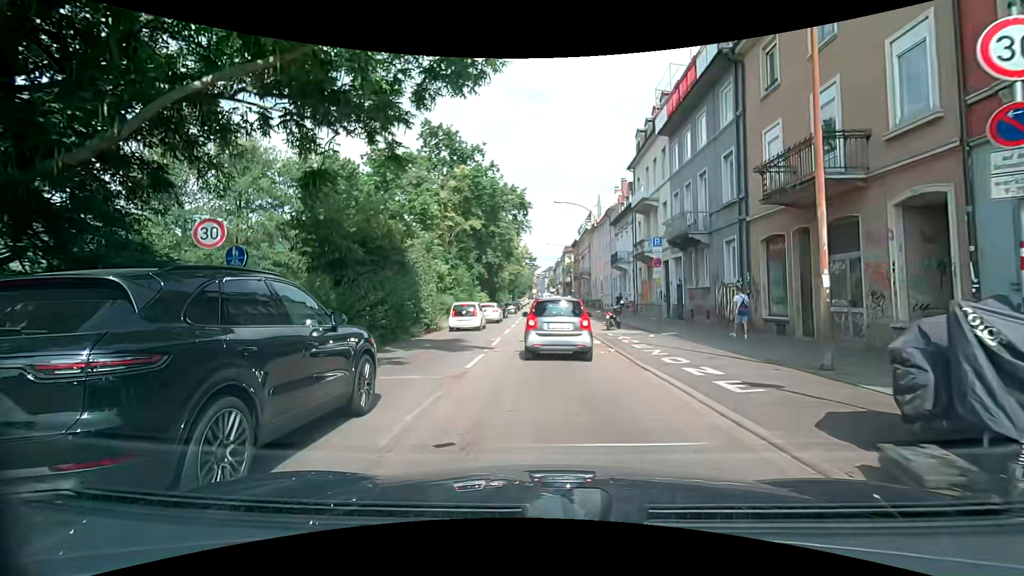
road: primary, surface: asphalt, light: Day
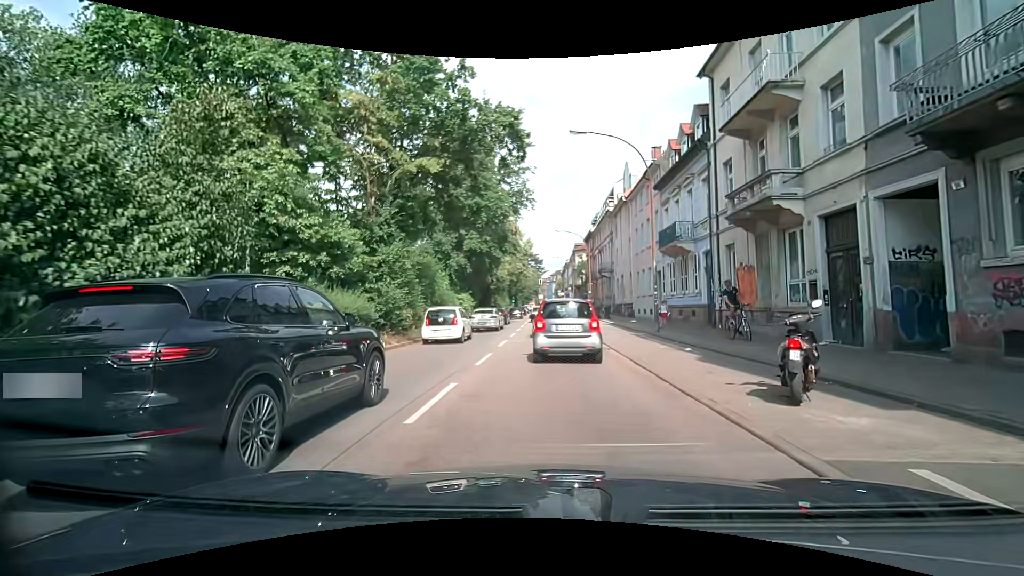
(-0.6, +16.9) m; -3°
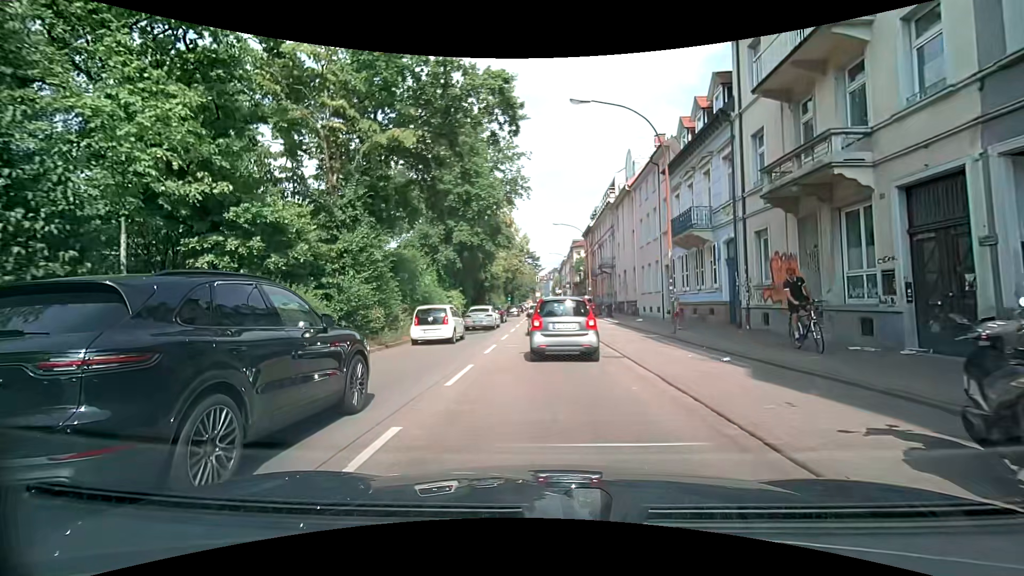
(0.0, +3.2) m; +2°
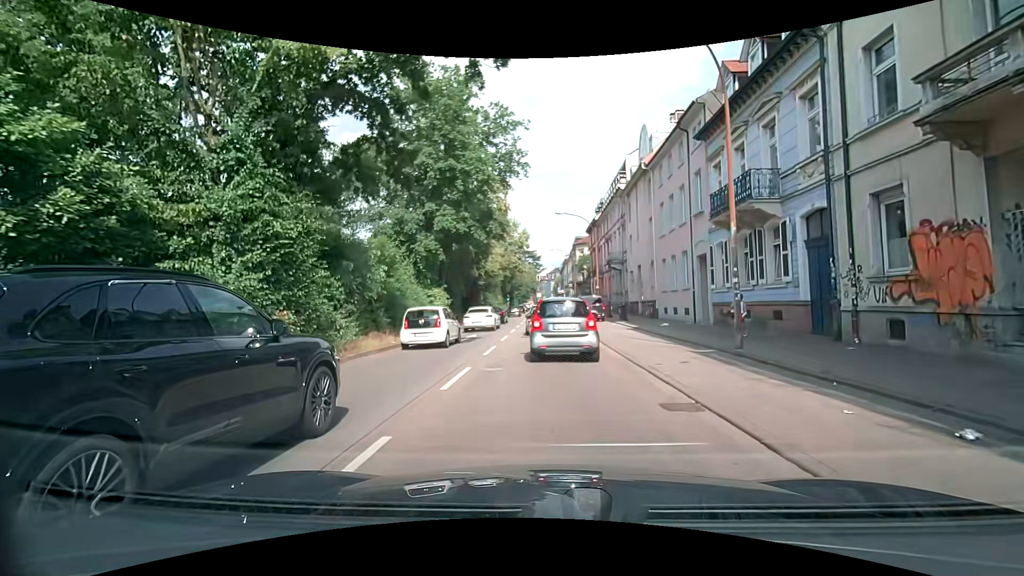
(-0.1, +6.3) m; 0°
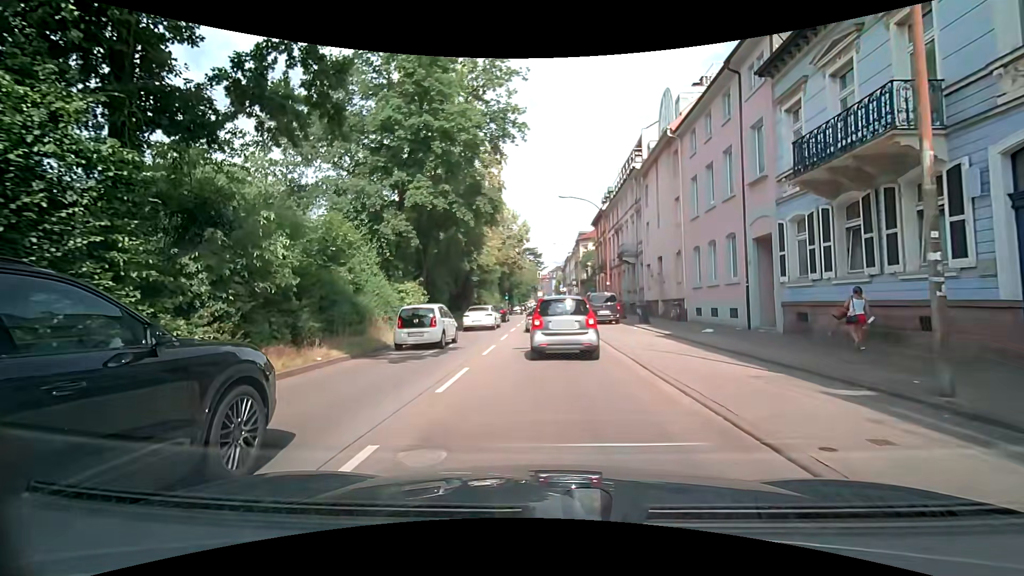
(0.0, +6.4) m; 0°
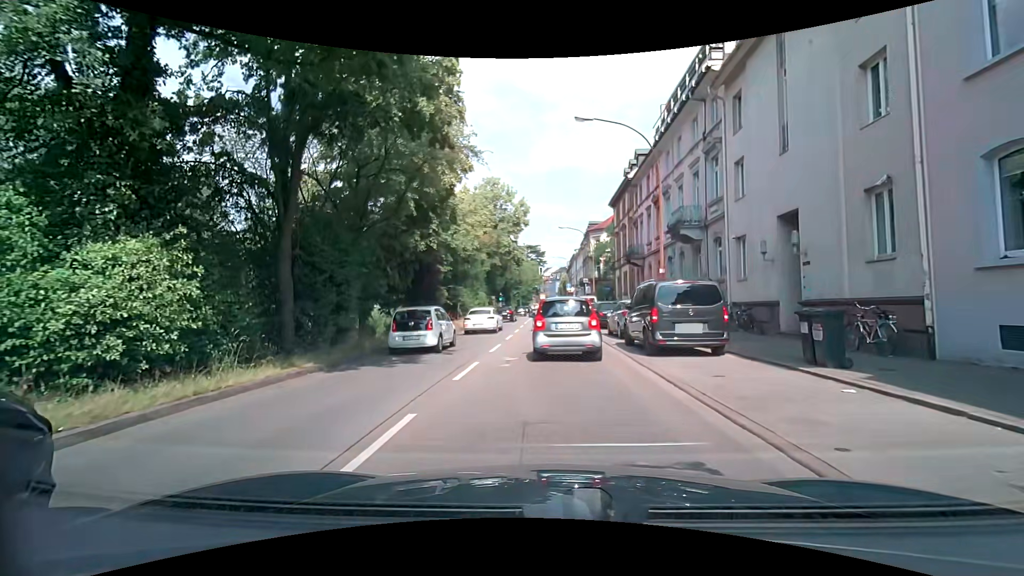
(0.0, +16.6) m; -1°
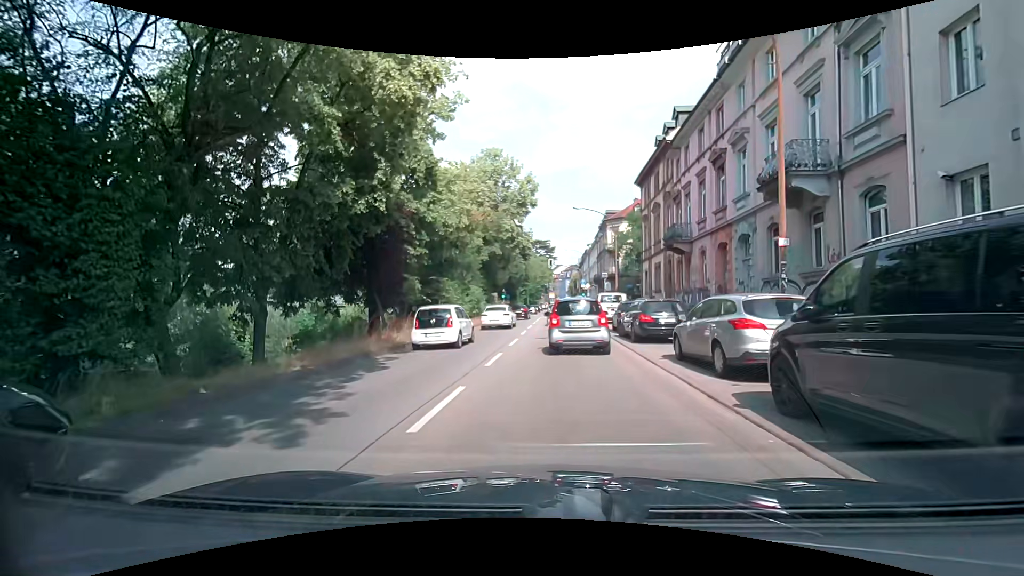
(+0.1, +9.9) m; -1°
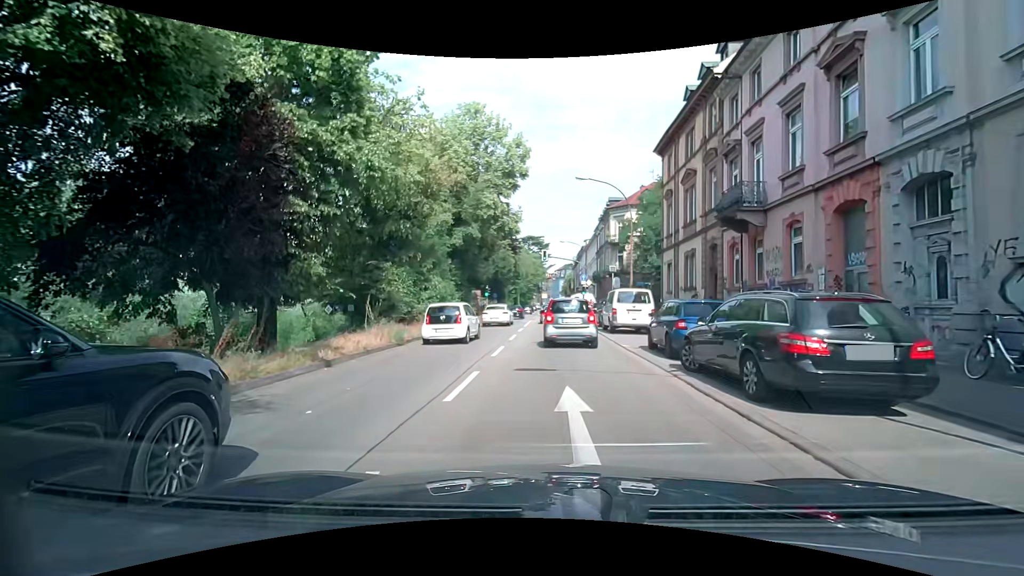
(+0.1, +10.4) m; 0°
(0, +10) (+1, +20) (+1, +30) (+1, +40) (+2, +50) (+2, +60) (+2, +70) (+2, +80) (+2, +90) (+2, +100) m
